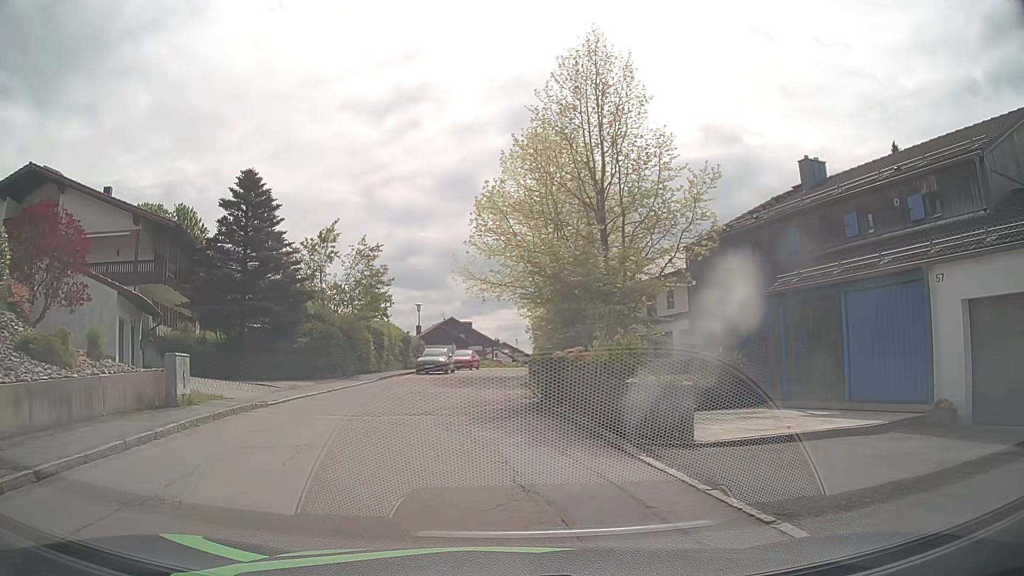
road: residential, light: Day
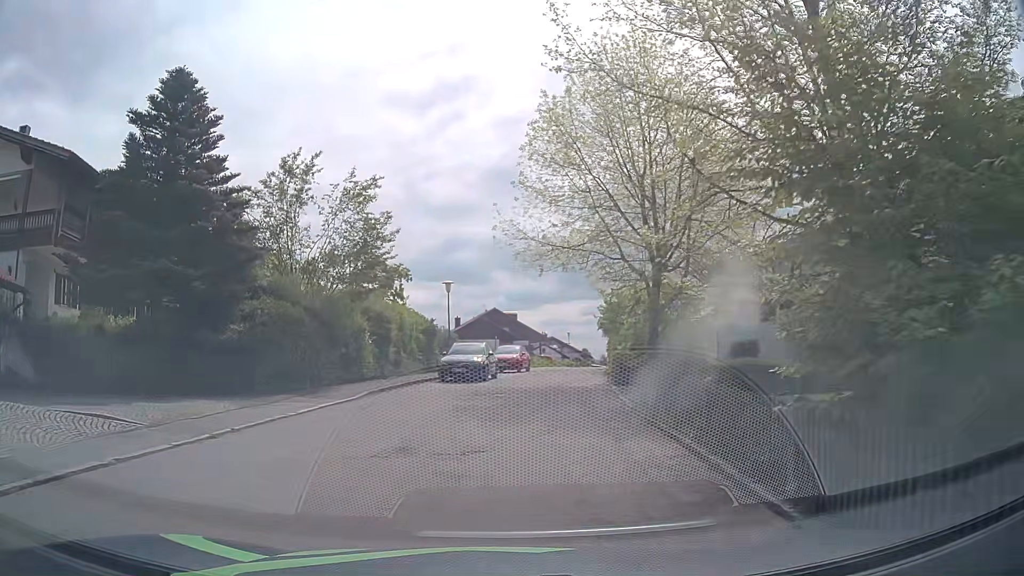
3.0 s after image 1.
(-0.9, +12.9) m; -5°
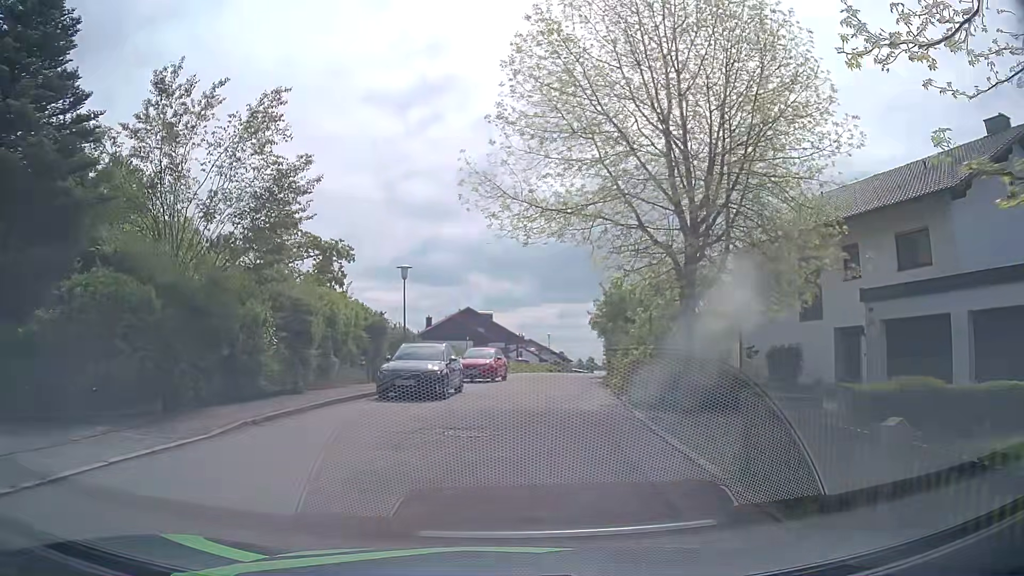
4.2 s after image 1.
(+0.2, +7.5) m; +3°
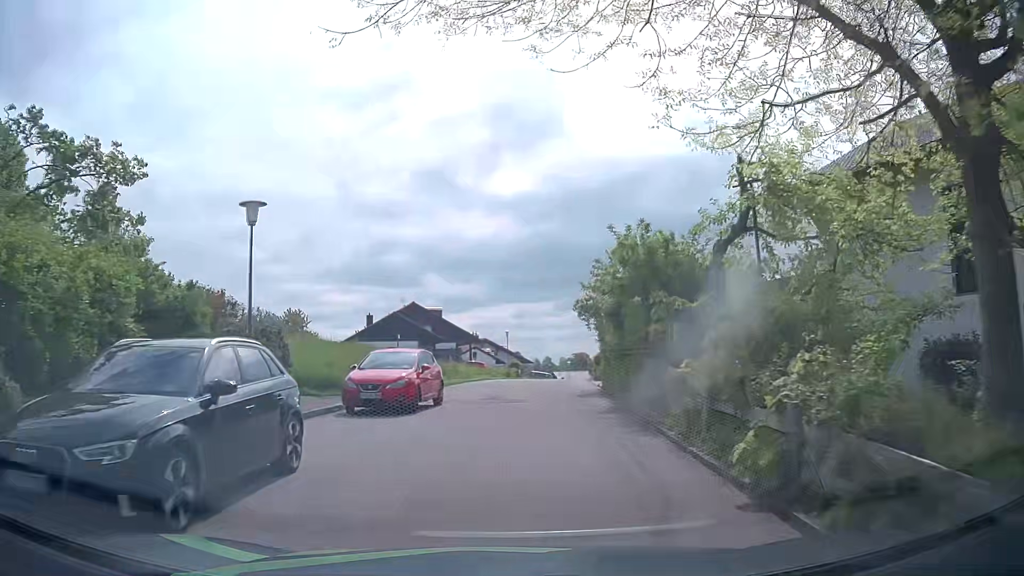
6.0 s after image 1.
(+0.3, +12.7) m; +3°
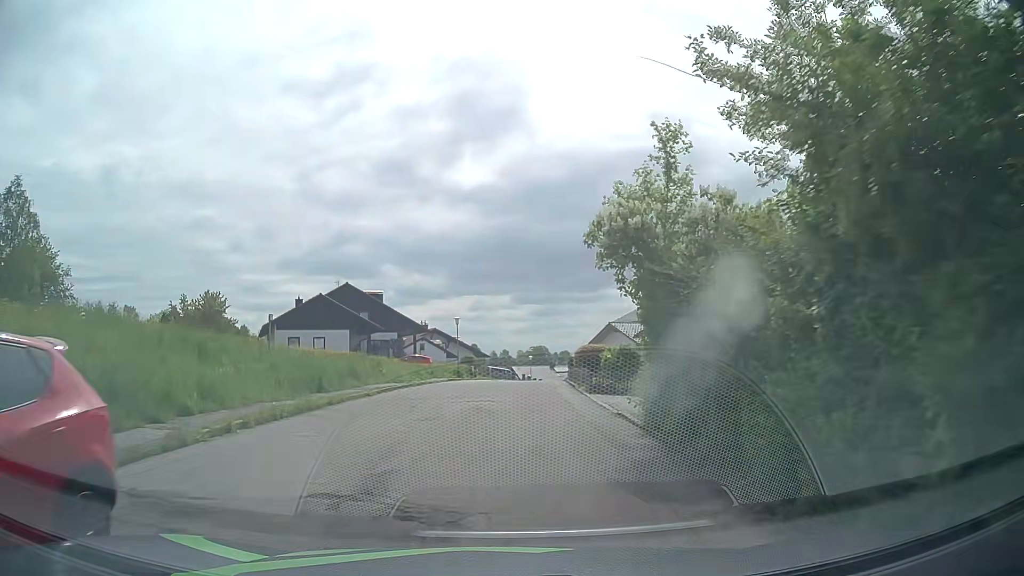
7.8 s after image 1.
(+0.5, +13.7) m; +5°
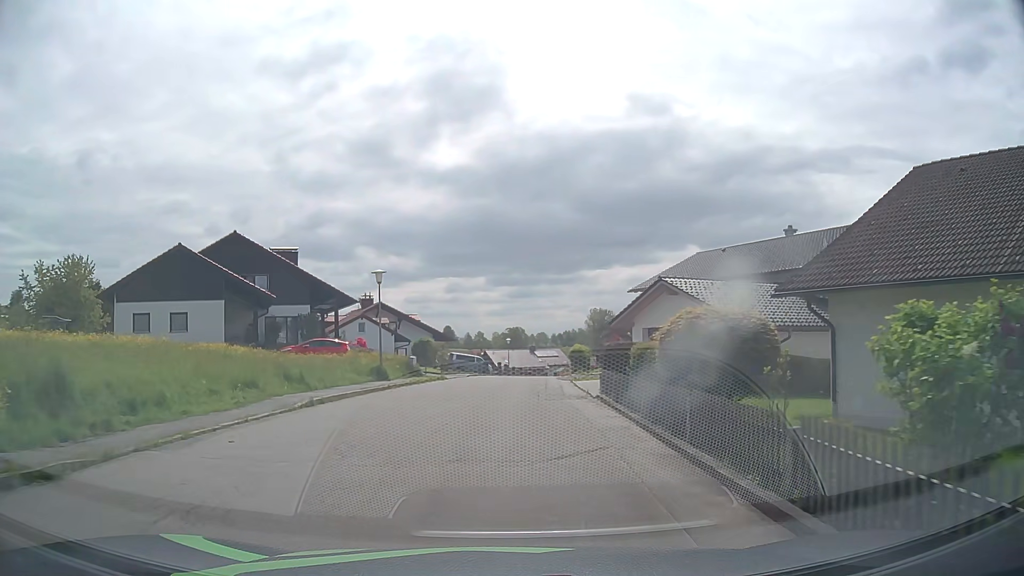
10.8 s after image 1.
(+0.3, +23.0) m; +1°
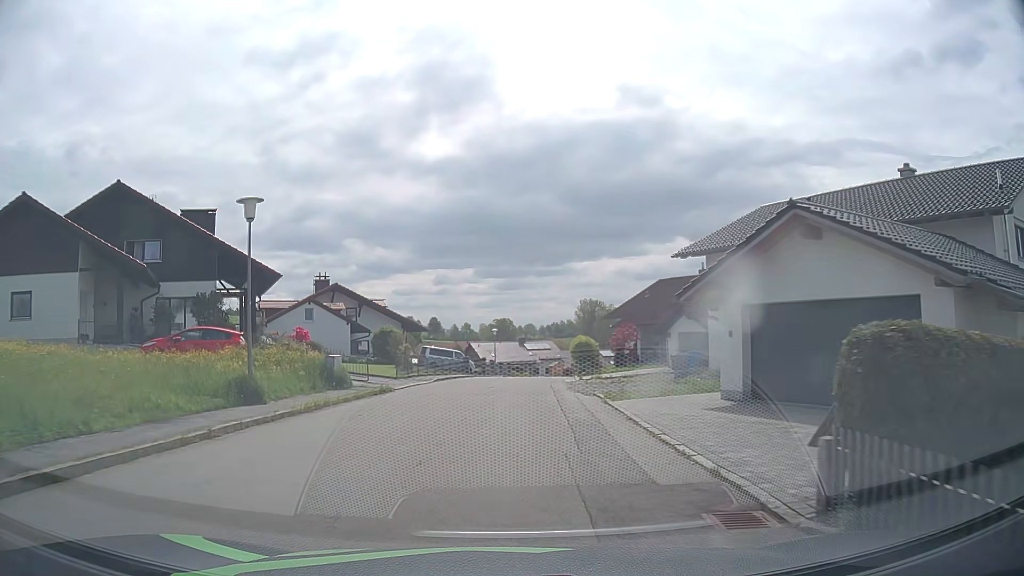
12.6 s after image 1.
(+0.3, +13.6) m; +2°
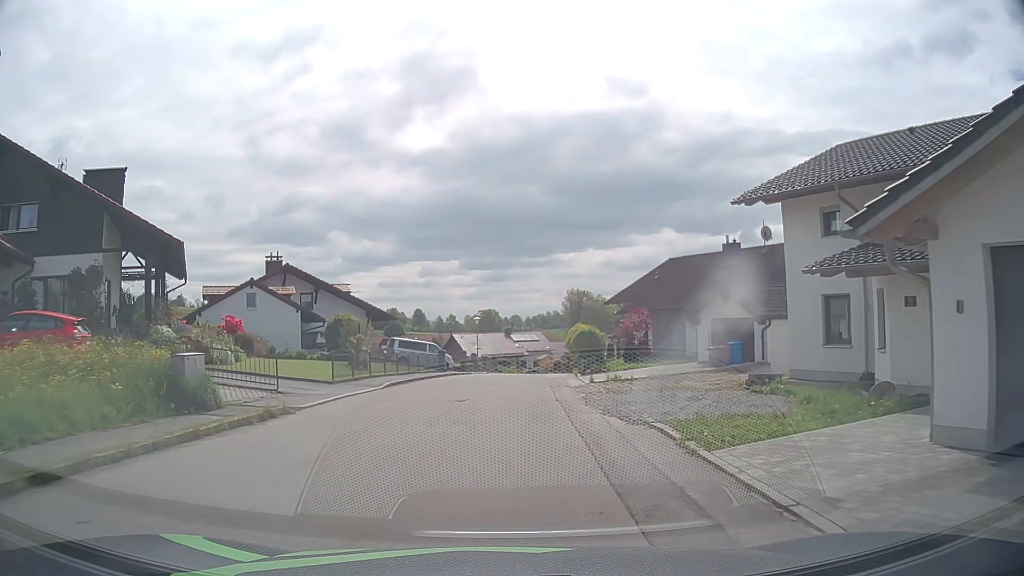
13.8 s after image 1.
(0.0, +9.1) m; +2°
(0, +10) (0, +20) (0, +30) (+1, +40) (+2, +50) (+3, +60) (+4, +70) (+6, +80) (+8, +89) (+14, +97) m
